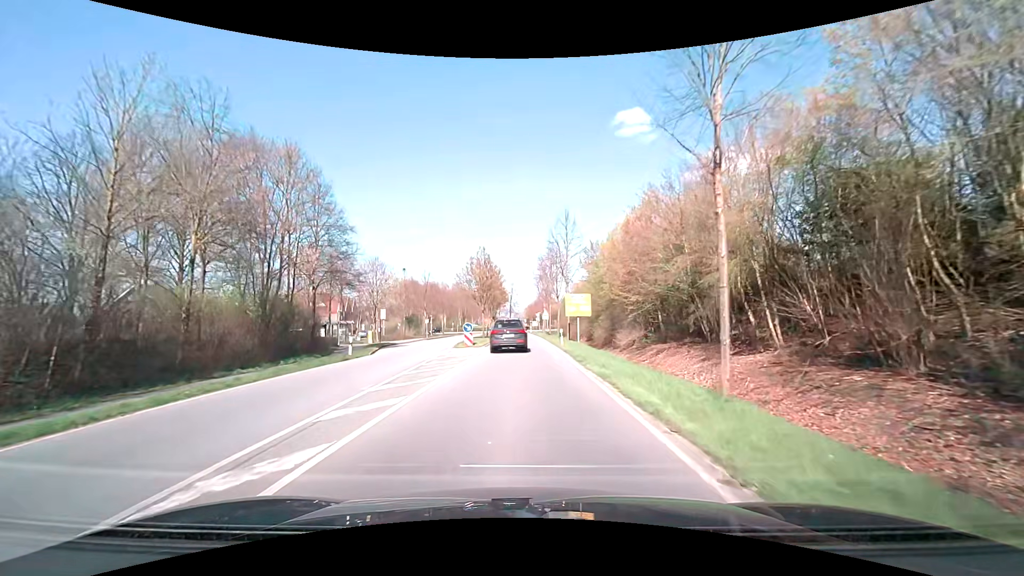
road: primary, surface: asphalt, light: Day
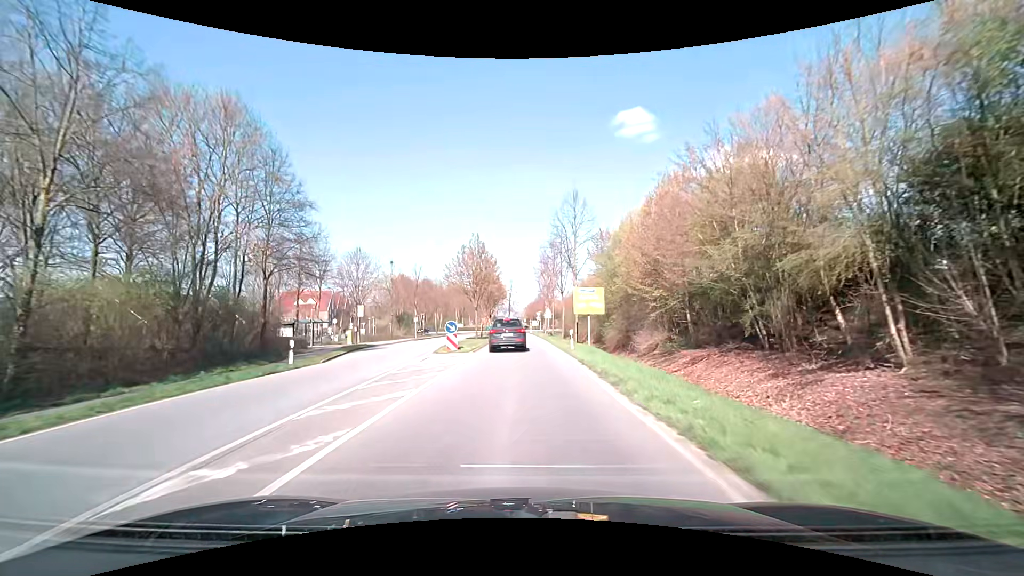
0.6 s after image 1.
(0.0, +6.9) m; 0°
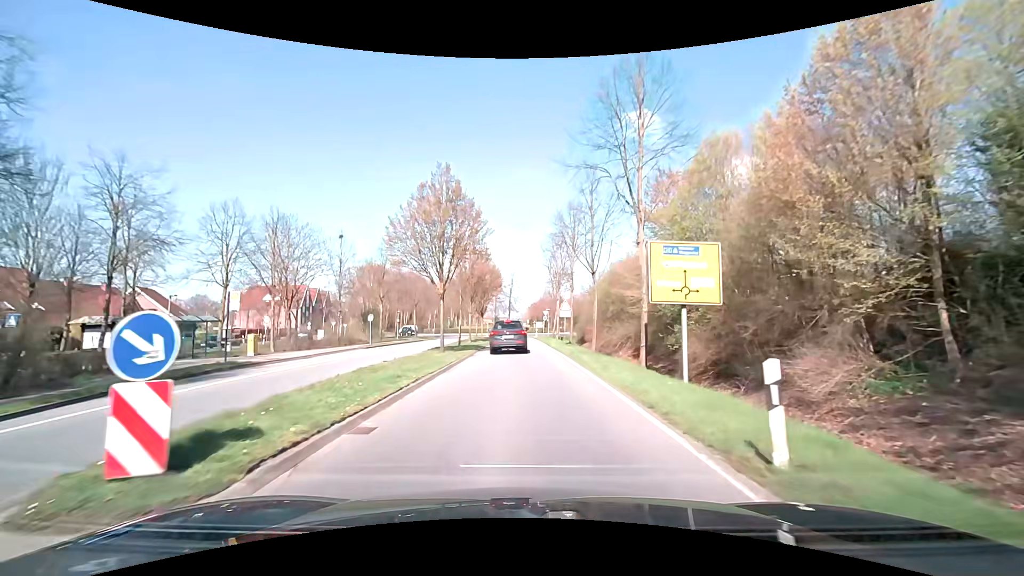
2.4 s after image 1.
(0.0, +19.6) m; 0°
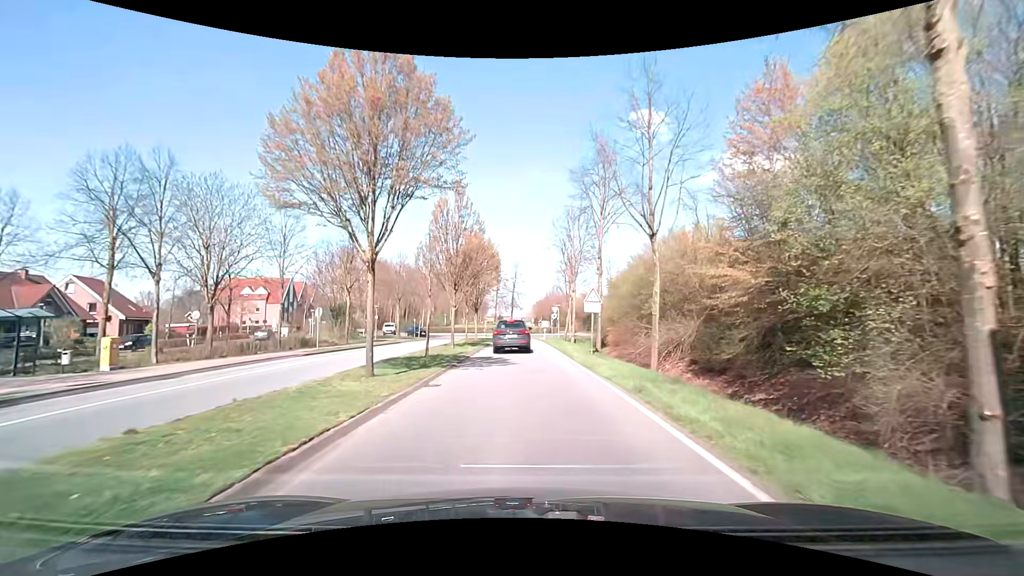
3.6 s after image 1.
(0.0, +12.0) m; -1°
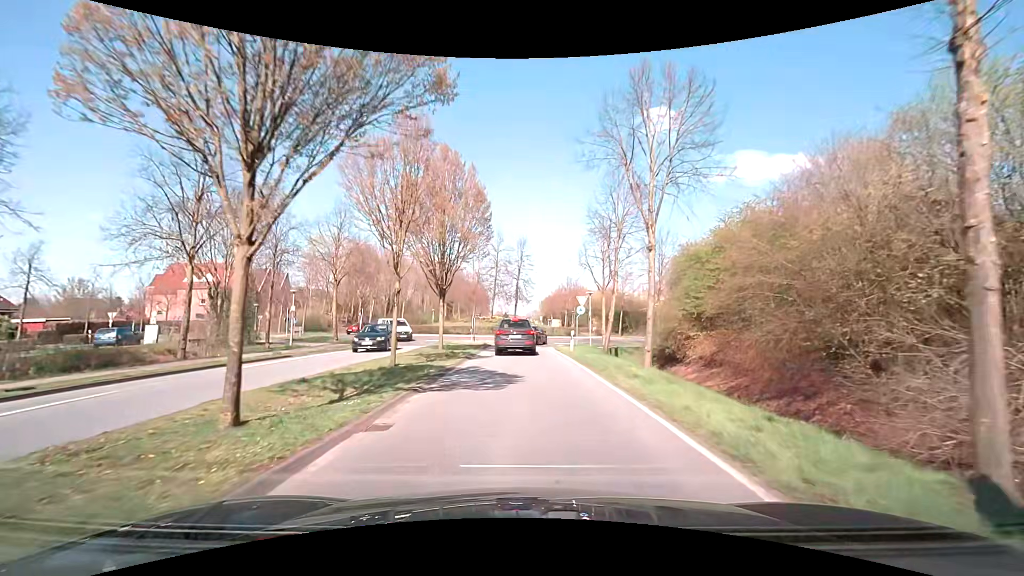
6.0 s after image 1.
(-0.1, +21.5) m; 0°
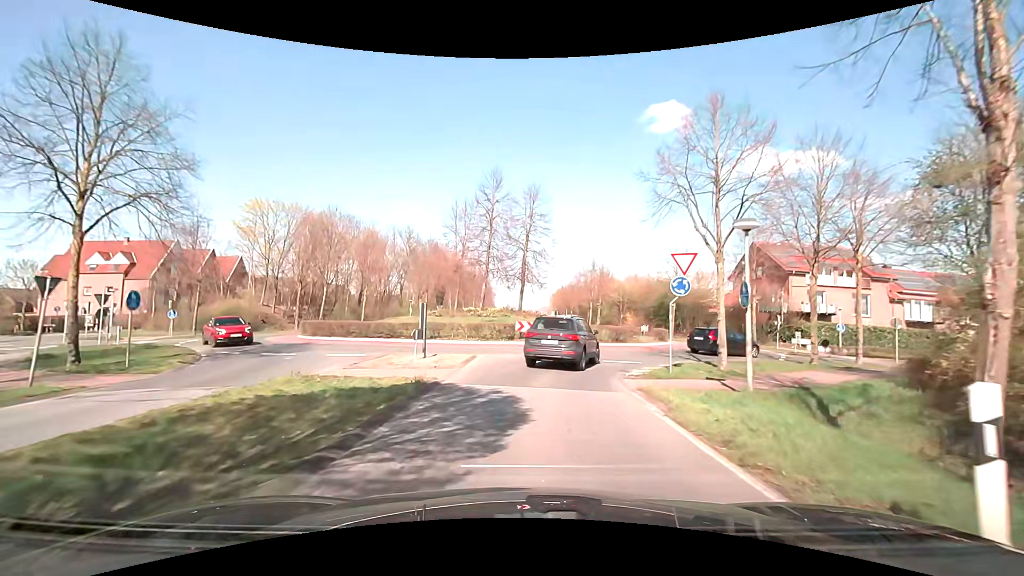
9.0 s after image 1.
(-0.2, +22.7) m; 0°
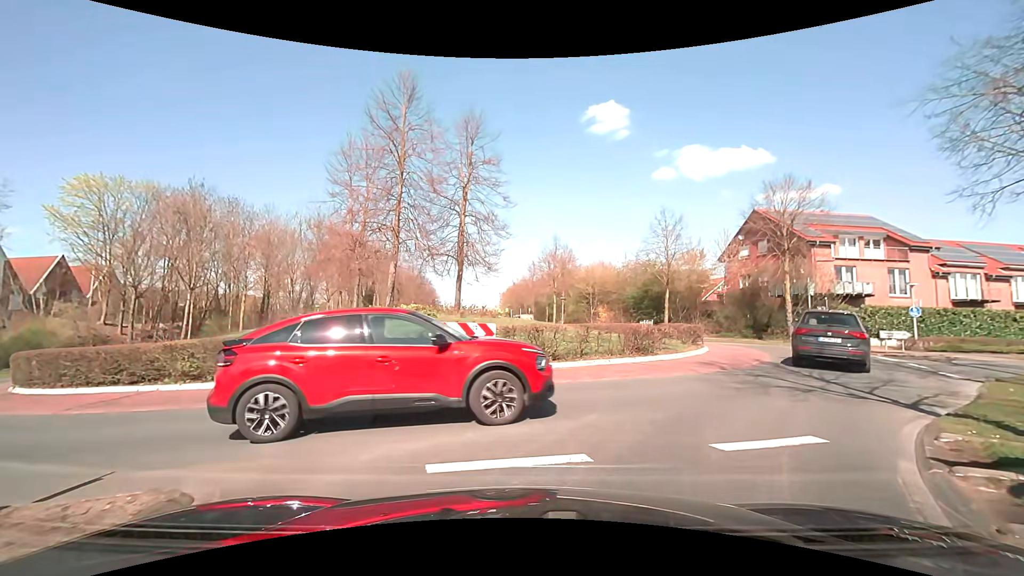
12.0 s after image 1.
(+0.1, +14.2) m; +6°
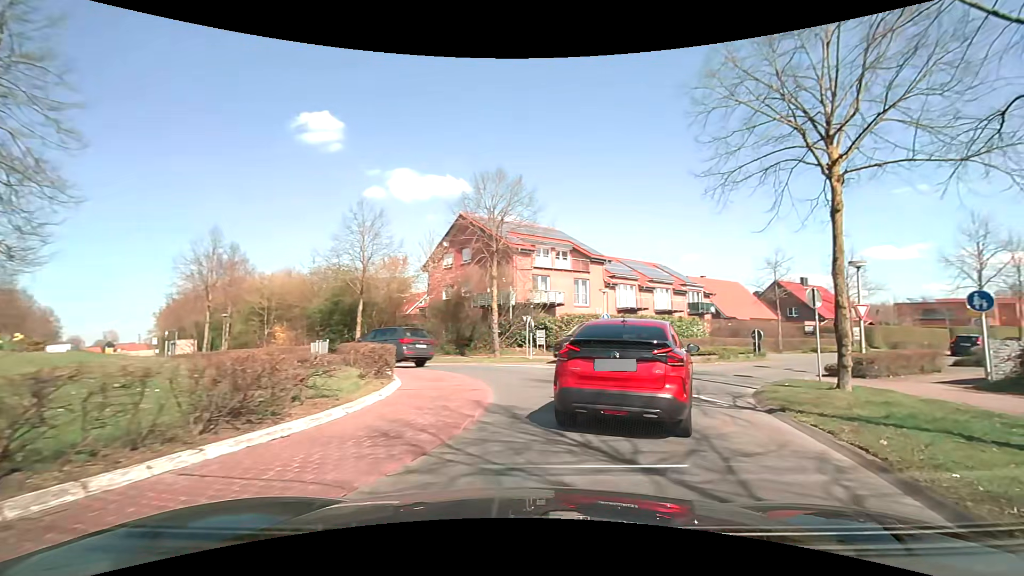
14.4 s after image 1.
(+1.8, +8.3) m; +31°
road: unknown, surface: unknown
(+1, +10) (-1, +20) (-8, +27) (-17, +30) (-26, +34) (-34, +40) (-40, +48) (-46, +56) (-53, +64) (-59, +71) m
